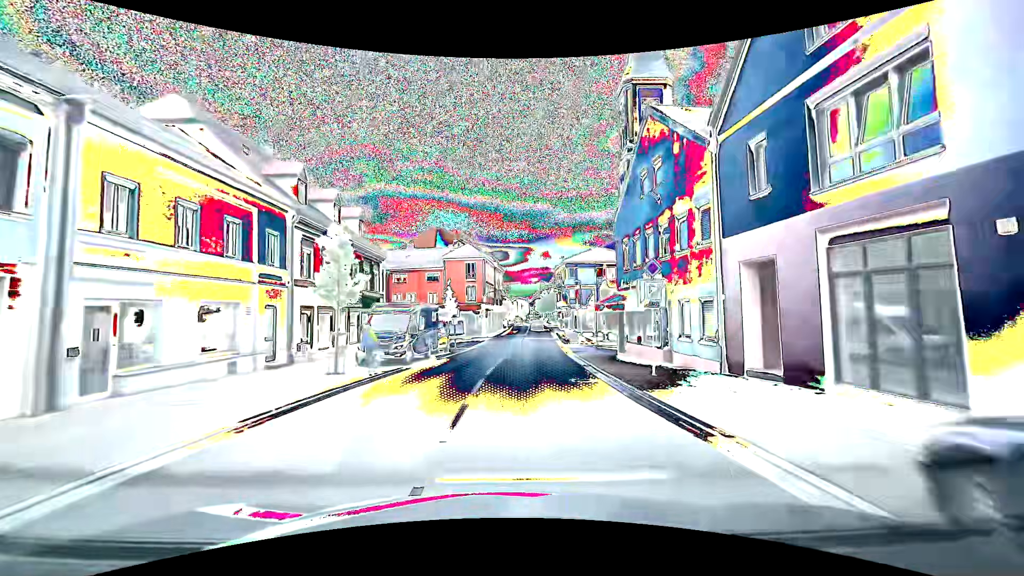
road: primary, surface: asphalt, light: Day
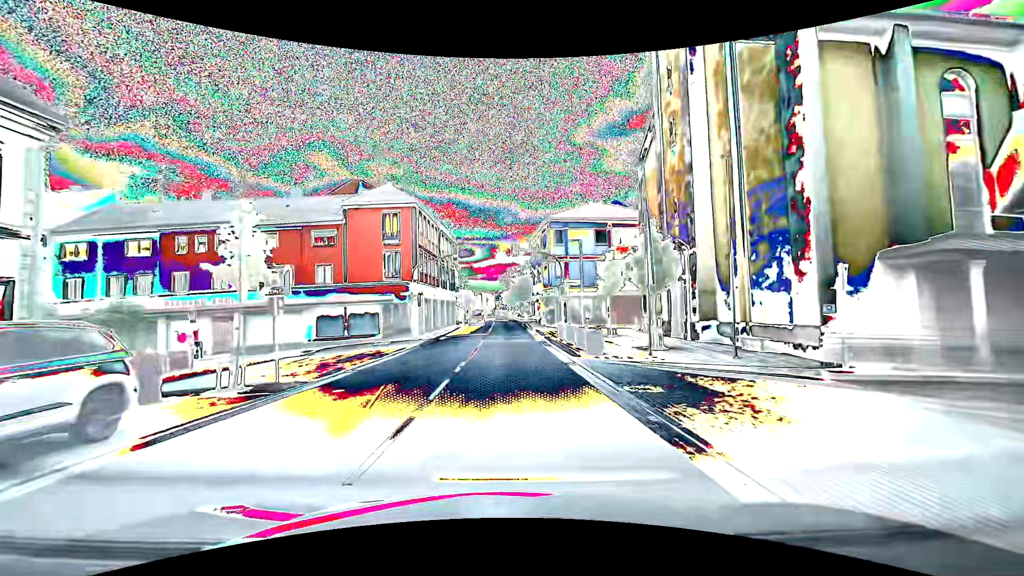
(+1.2, +24.1) m; +4°
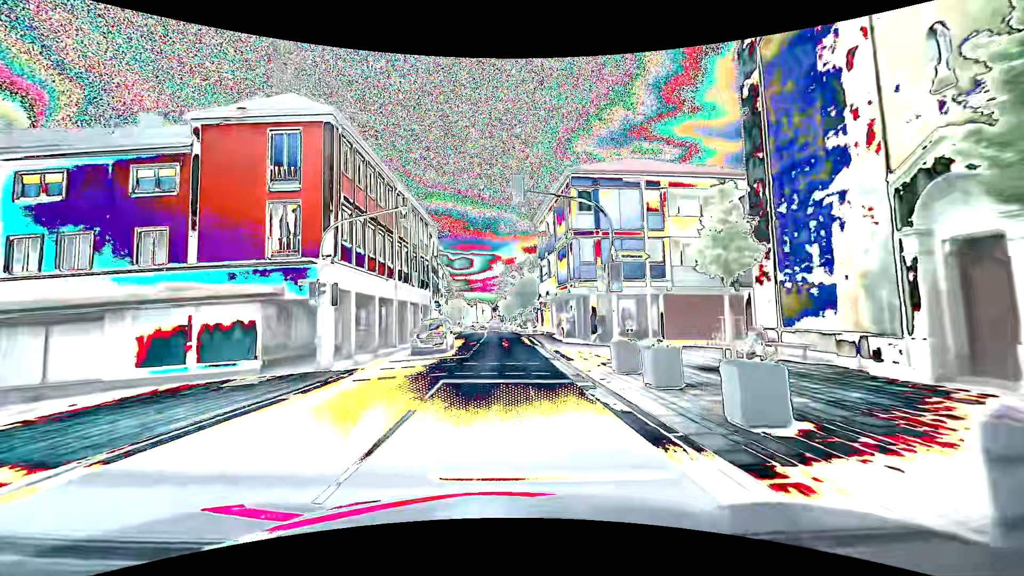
(0.0, +16.0) m; 0°
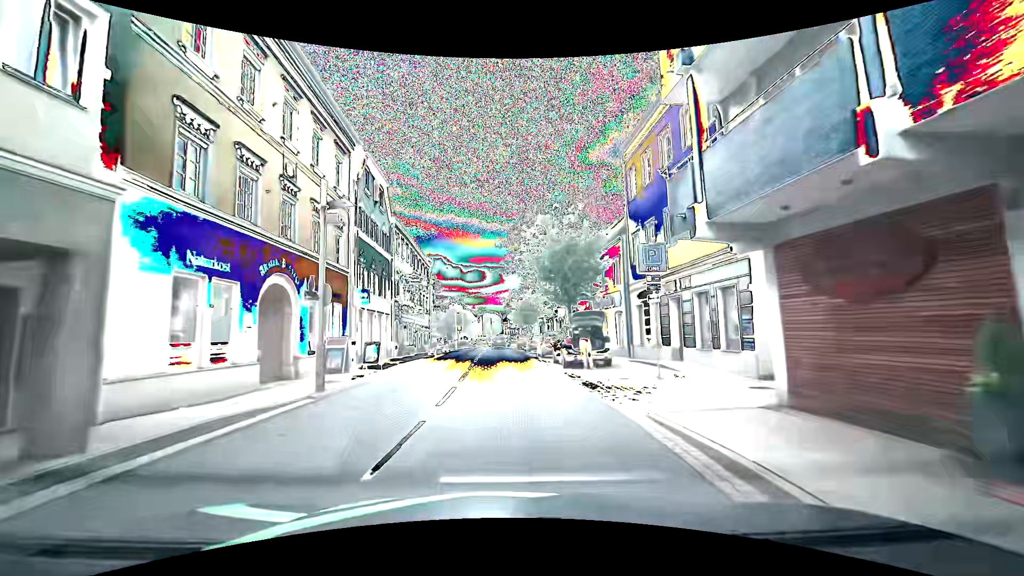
(-0.3, +31.4) m; -1°
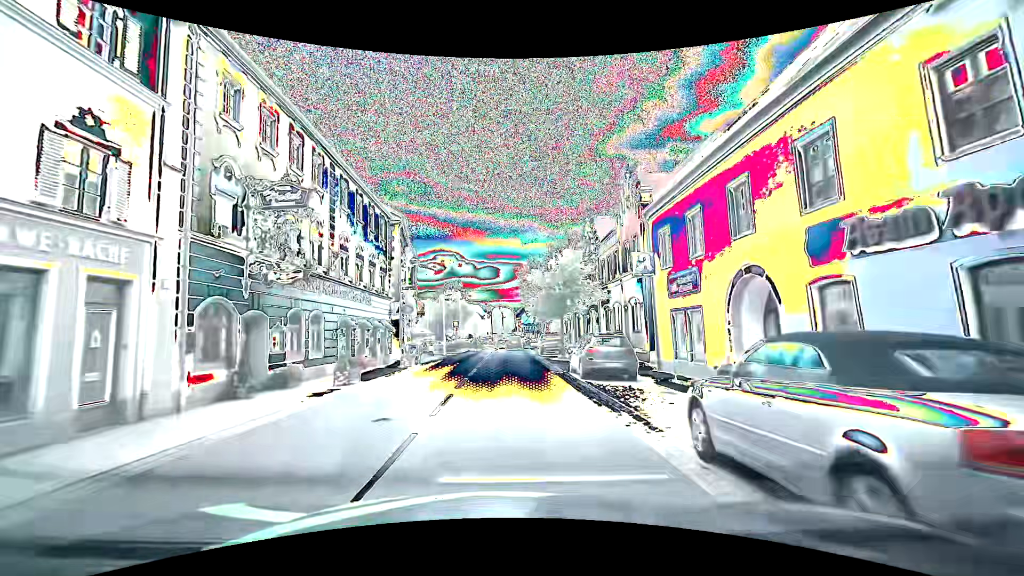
(-0.4, +23.3) m; -2°
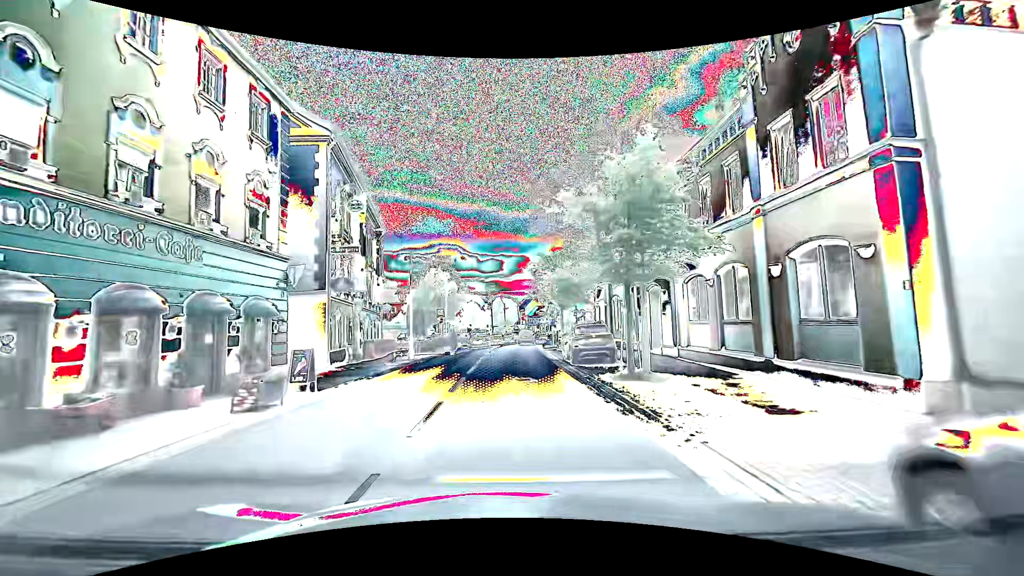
(+0.1, +15.7) m; +1°
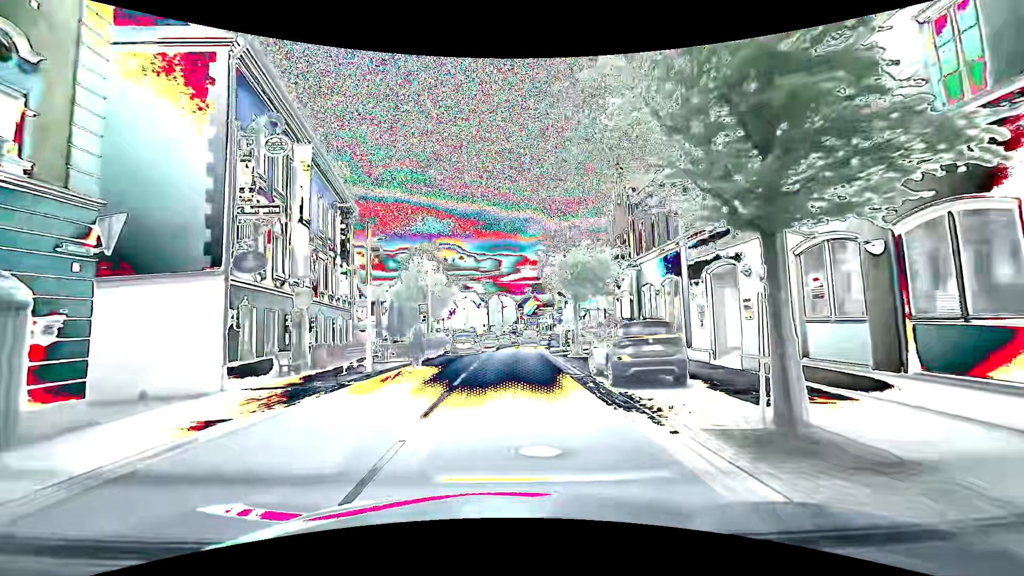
(0.0, +7.8) m; 0°
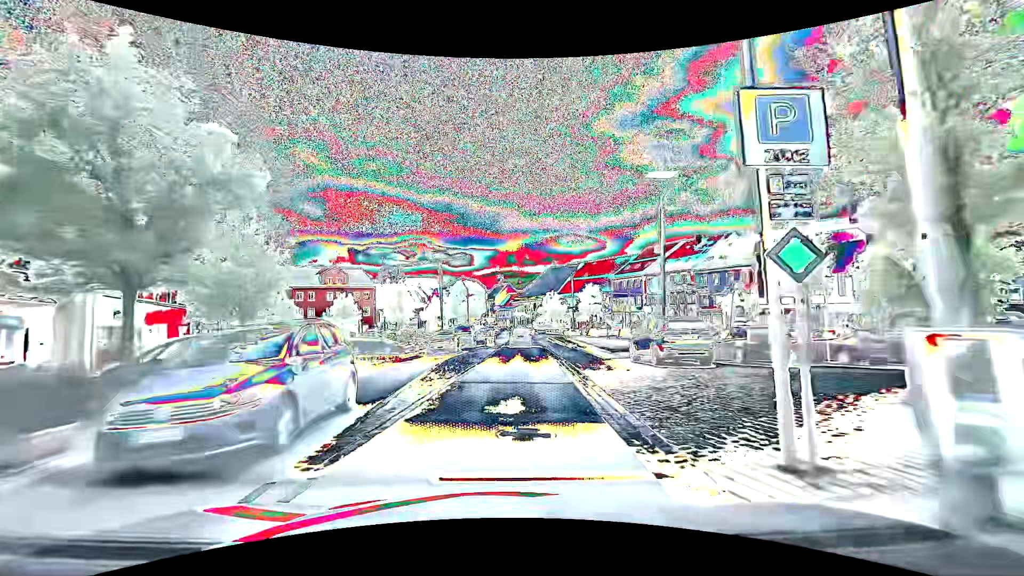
(+0.4, +30.5) m; +3°
(0, +10) (0, +20) (0, +30) (+1, +40) (+1, +50) (+1, +60) (+1, +70) (+2, +80) (+2, +90) (+2, +100) m
